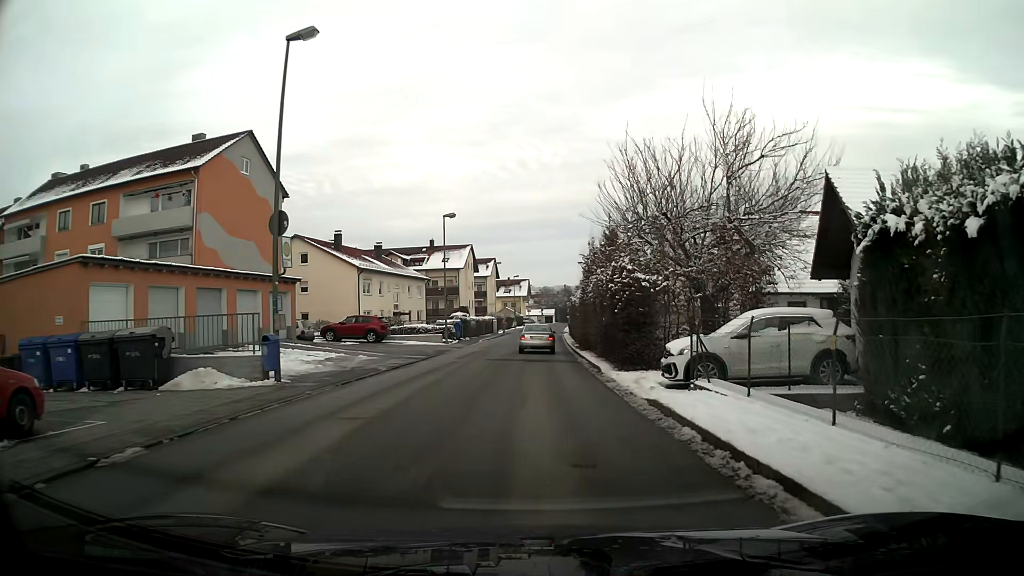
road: unclassified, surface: asphalt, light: Day
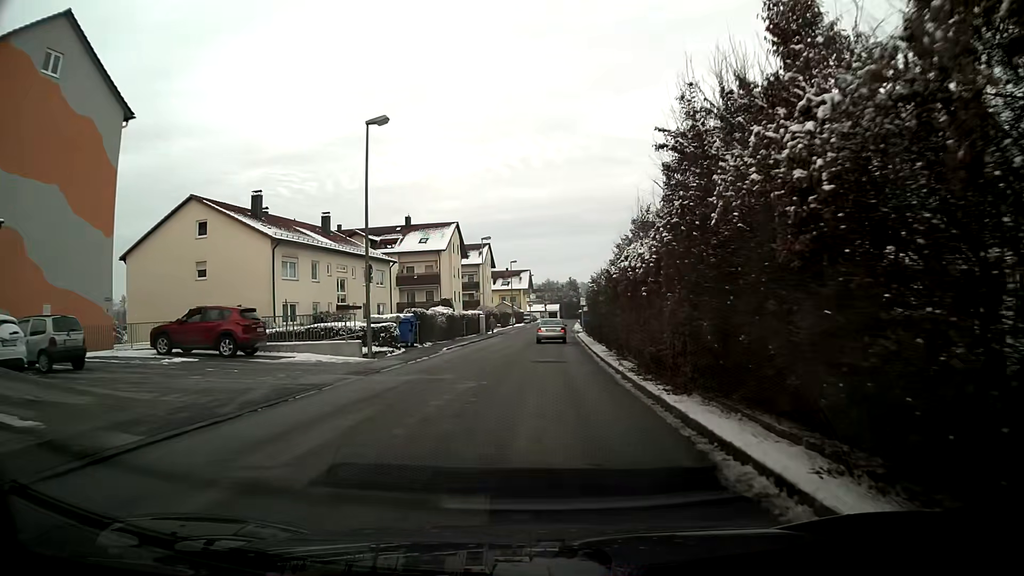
(0.0, +20.4) m; 0°
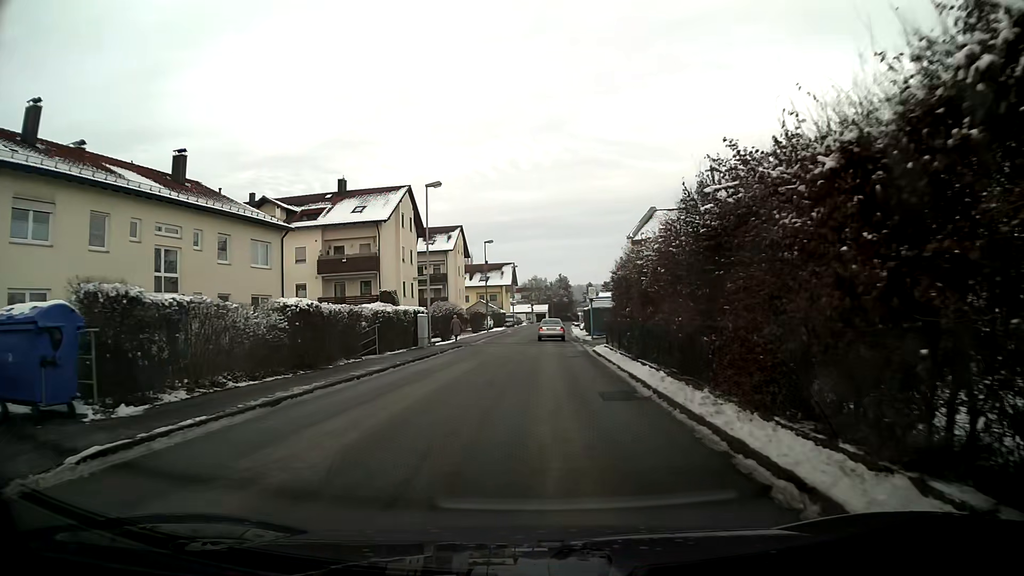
(+0.3, +23.3) m; +1°
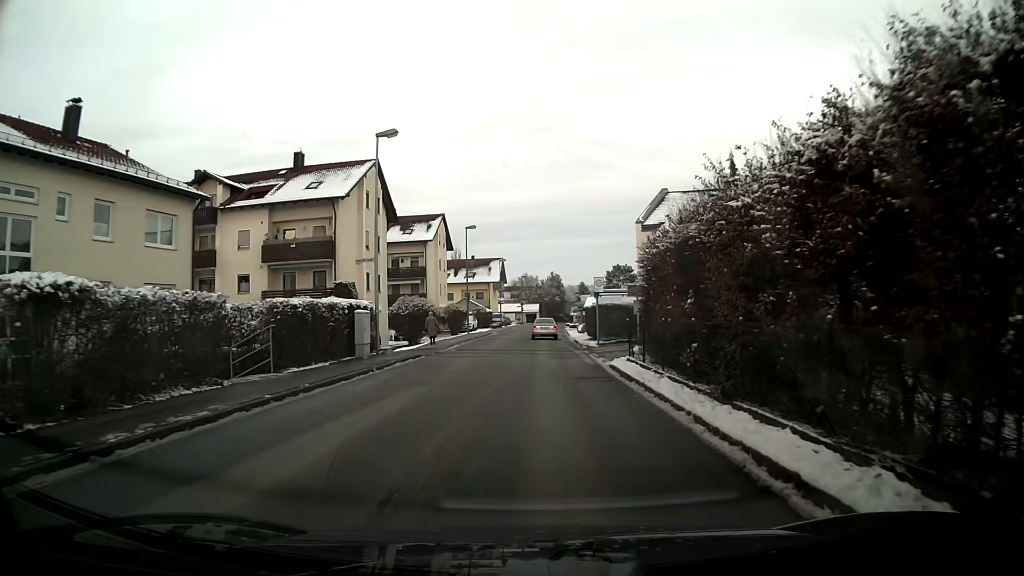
(0.0, +9.4) m; +1°
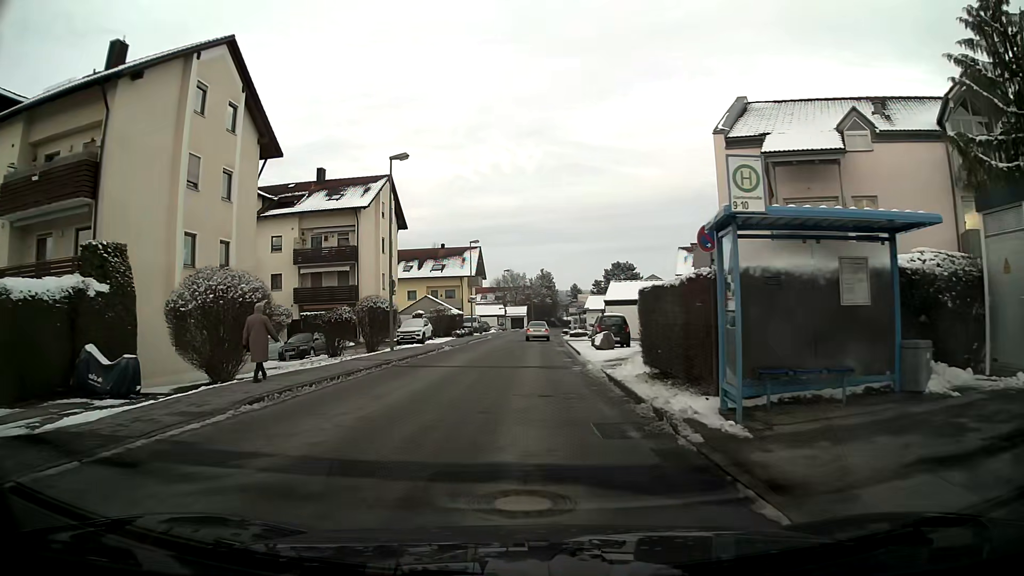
(+0.3, +23.5) m; +1°
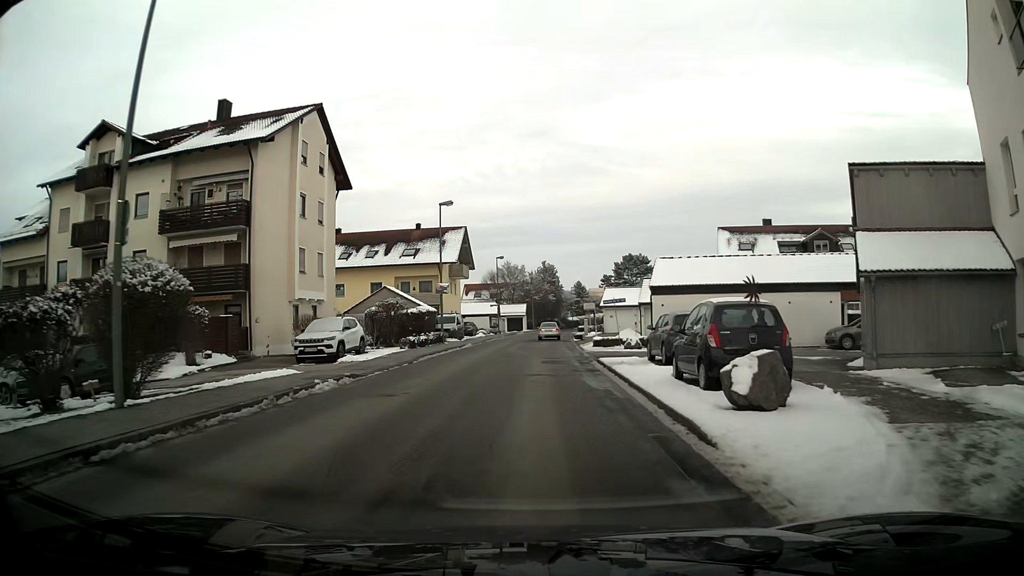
(0.0, +19.3) m; 0°
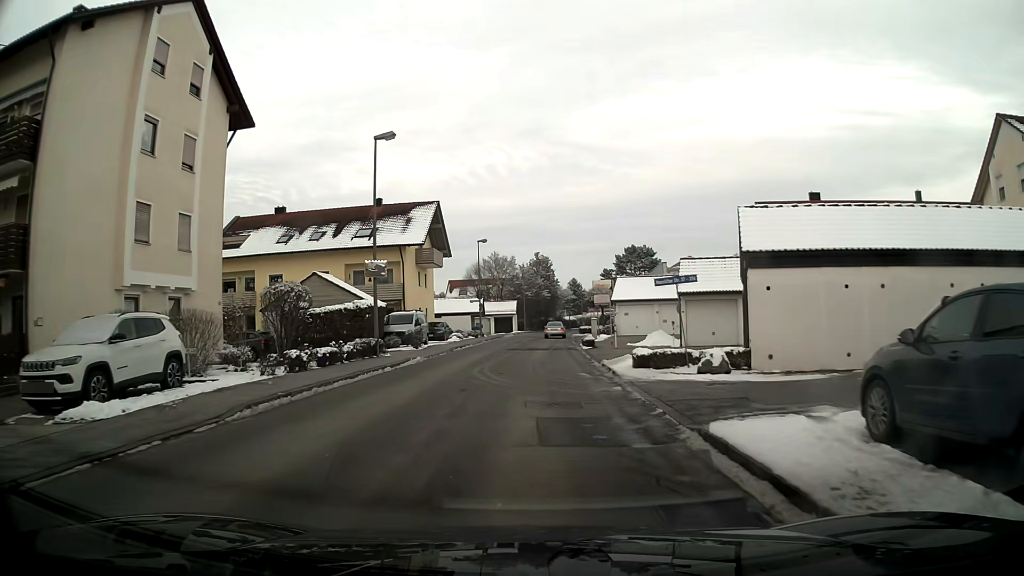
(+0.1, +14.7) m; +1°
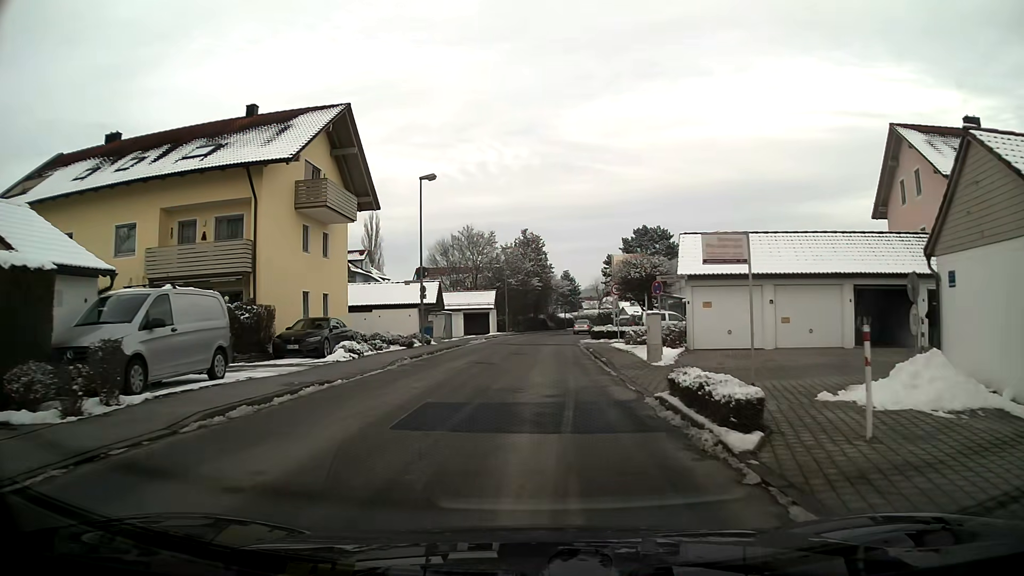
(+0.2, +24.8) m; +1°
